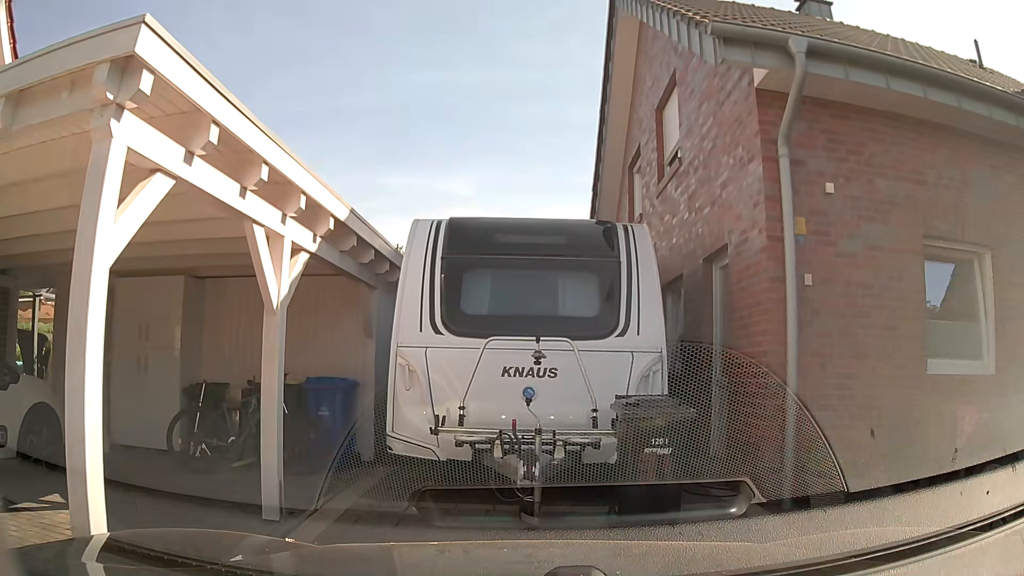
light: Day
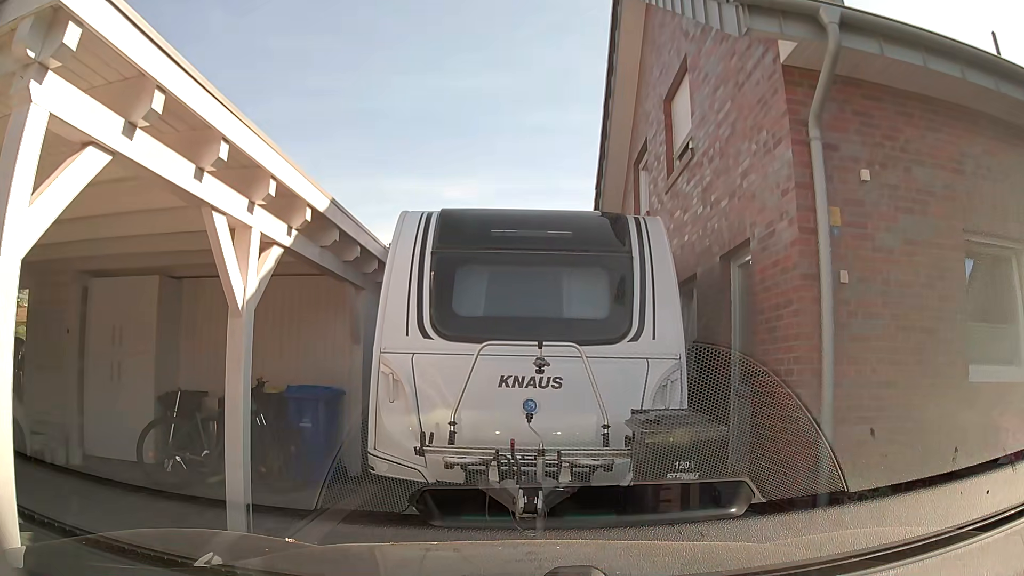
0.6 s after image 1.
(0.0, +0.7) m; 0°
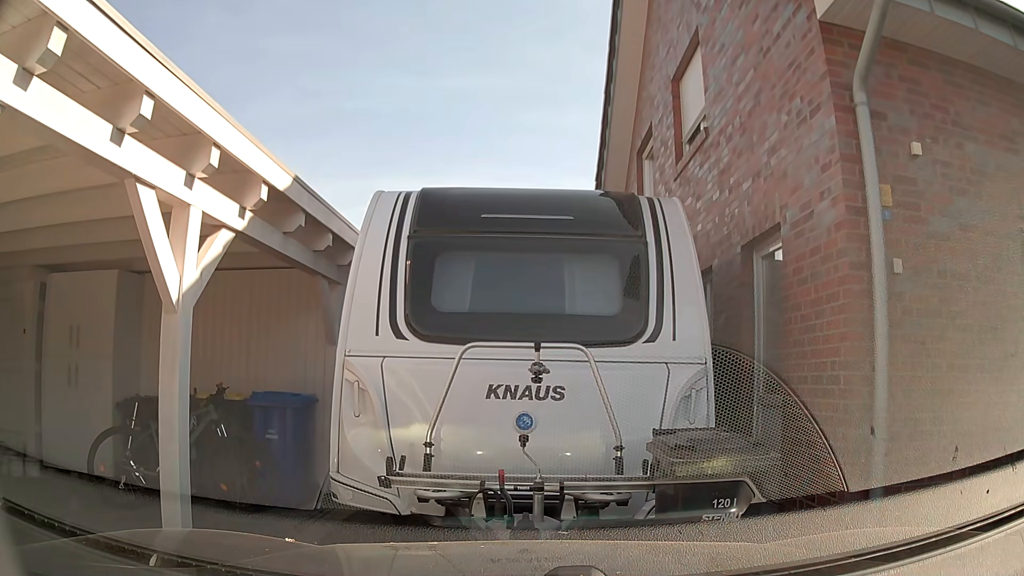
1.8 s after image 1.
(0.0, +0.8) m; 0°
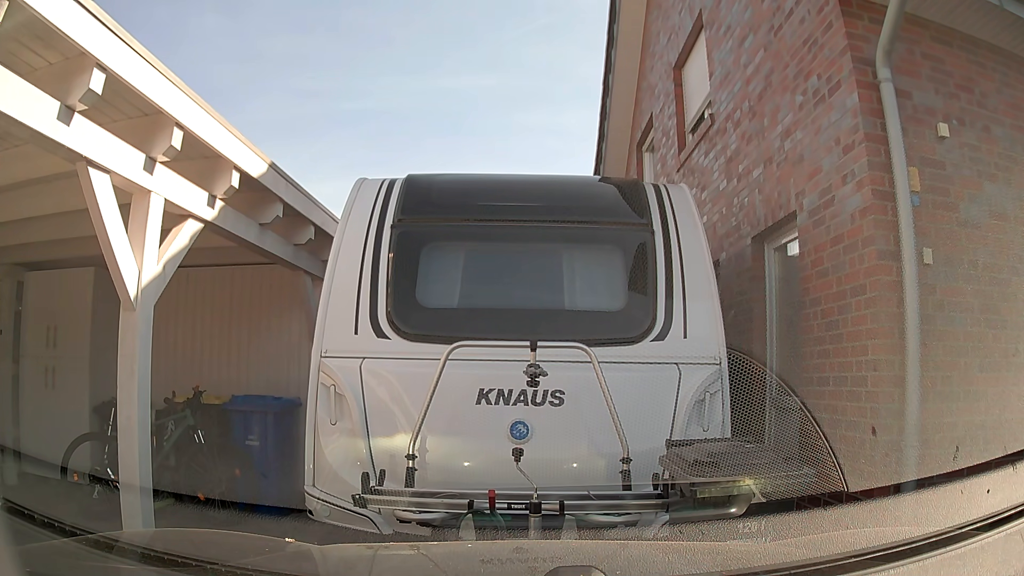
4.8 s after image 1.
(0.0, +0.4) m; 0°
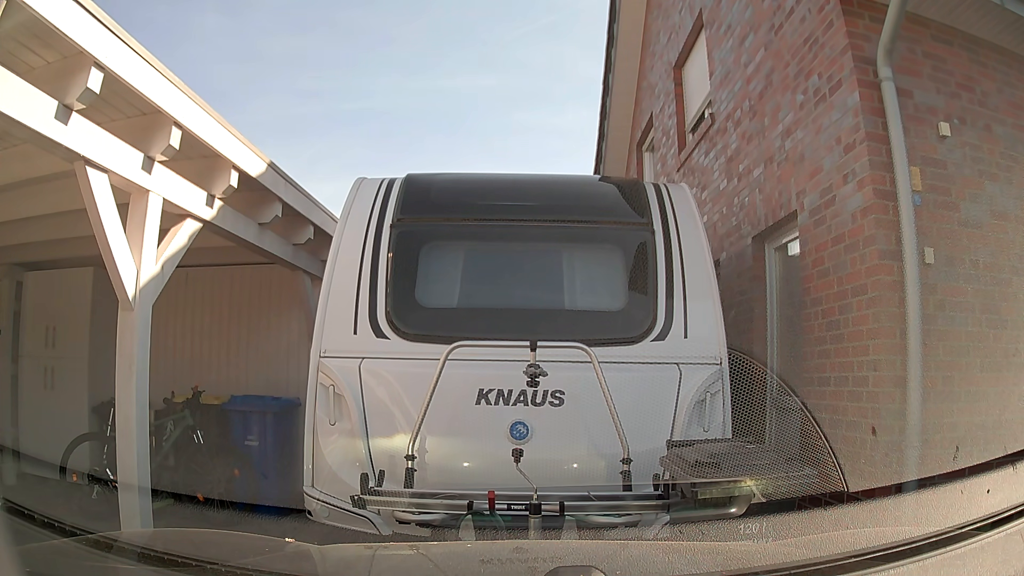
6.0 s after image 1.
(0.0, 0.0) m; 0°
